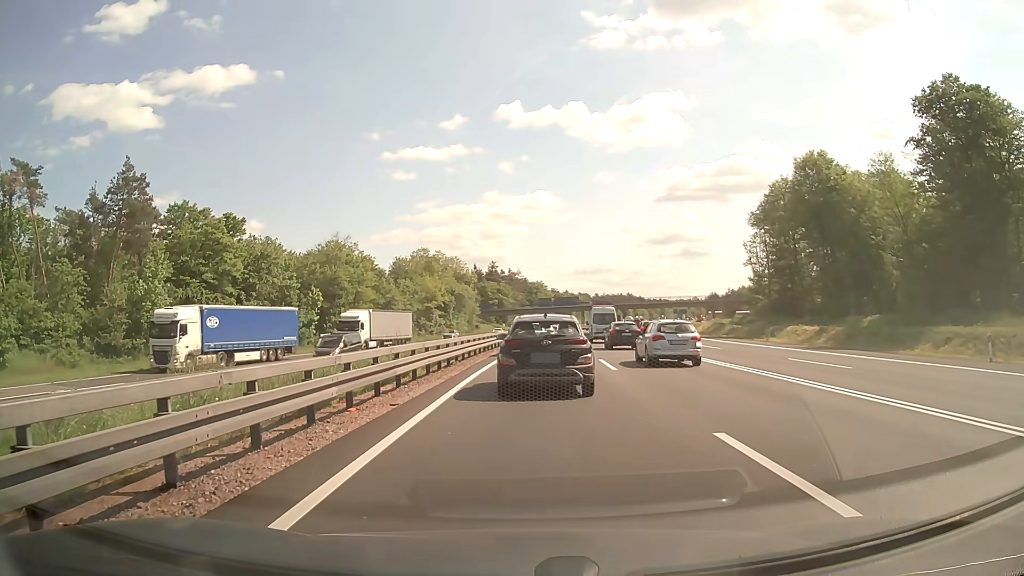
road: motorway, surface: asphalt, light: Day
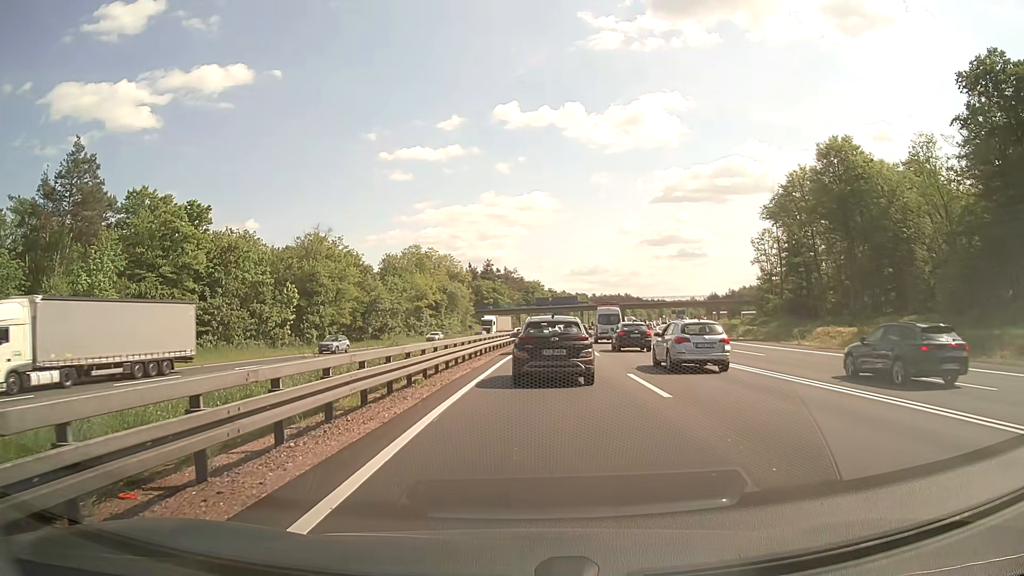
(0.0, +7.9) m; 0°
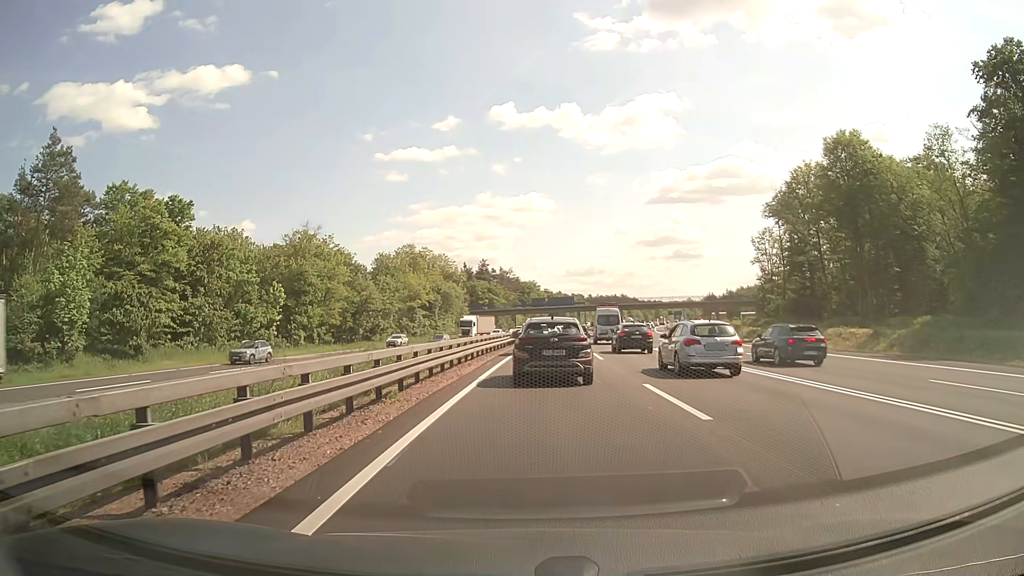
(0.0, +3.0) m; 0°
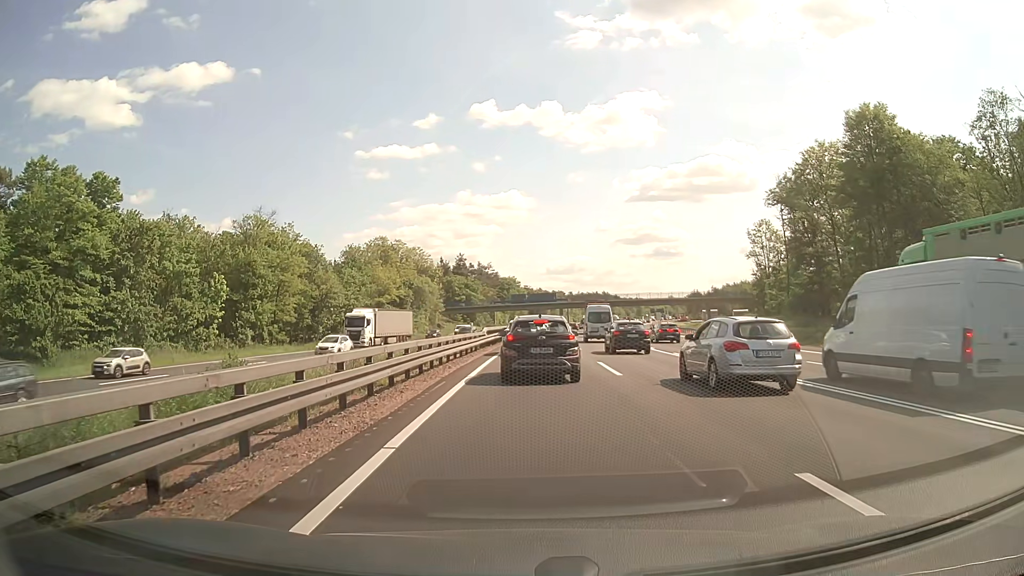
(+0.2, +9.9) m; +2°
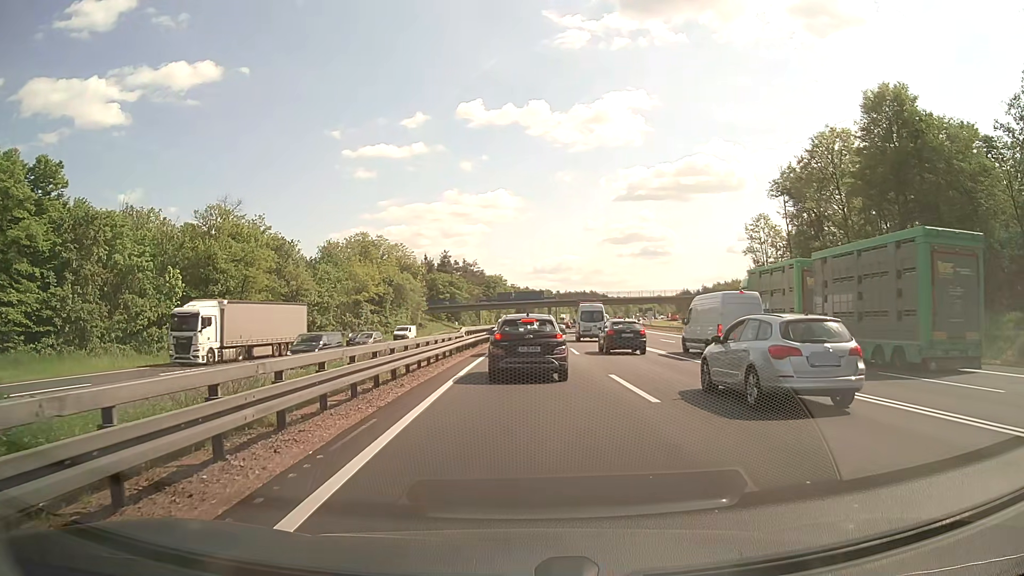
(0.0, +6.3) m; +1°
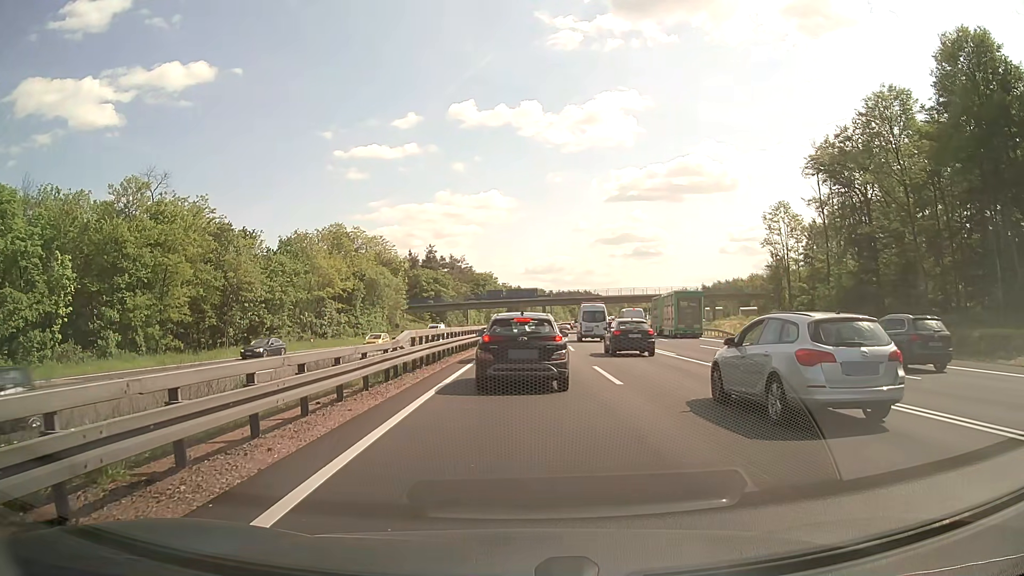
(+0.1, +14.5) m; +1°
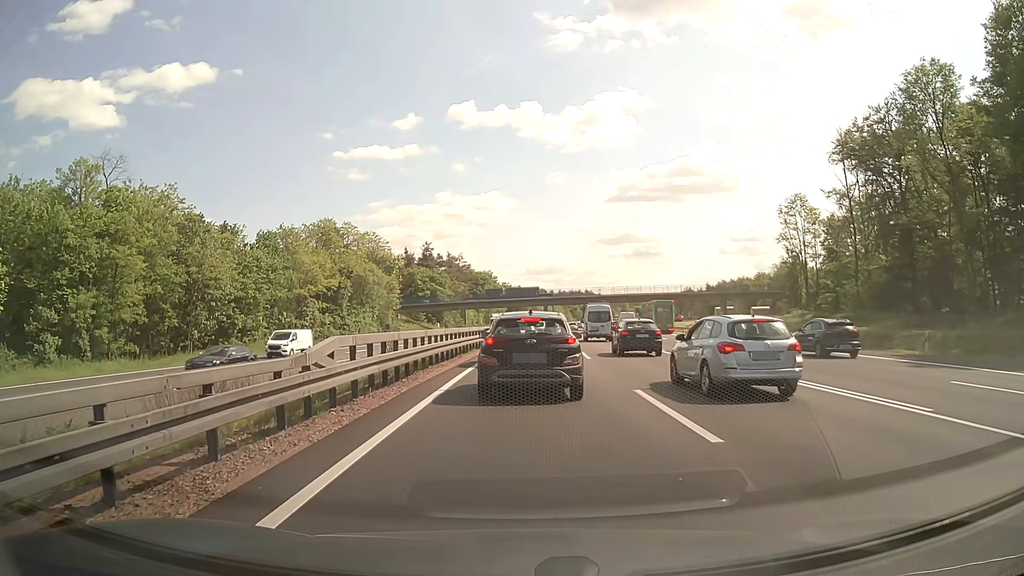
(0.0, +7.3) m; +1°
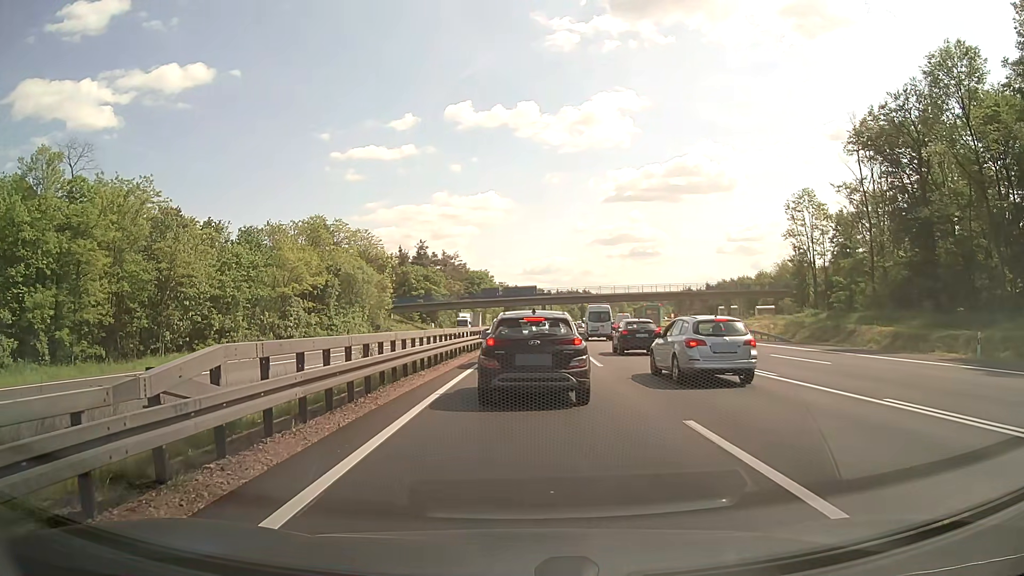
(0.0, +4.4) m; -1°
(0, +10) (+1, +20) (+1, +30) (+2, +40) (+2, +50) (+3, +60) (+4, +70) (+5, +80) (+7, +90) (+8, +100) m
